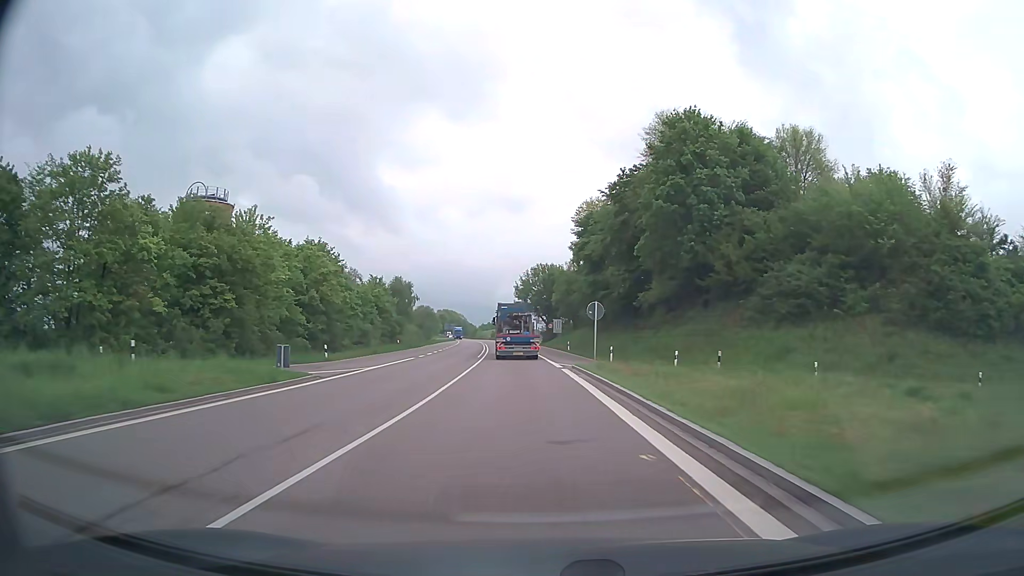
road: trunk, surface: asphalt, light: Day
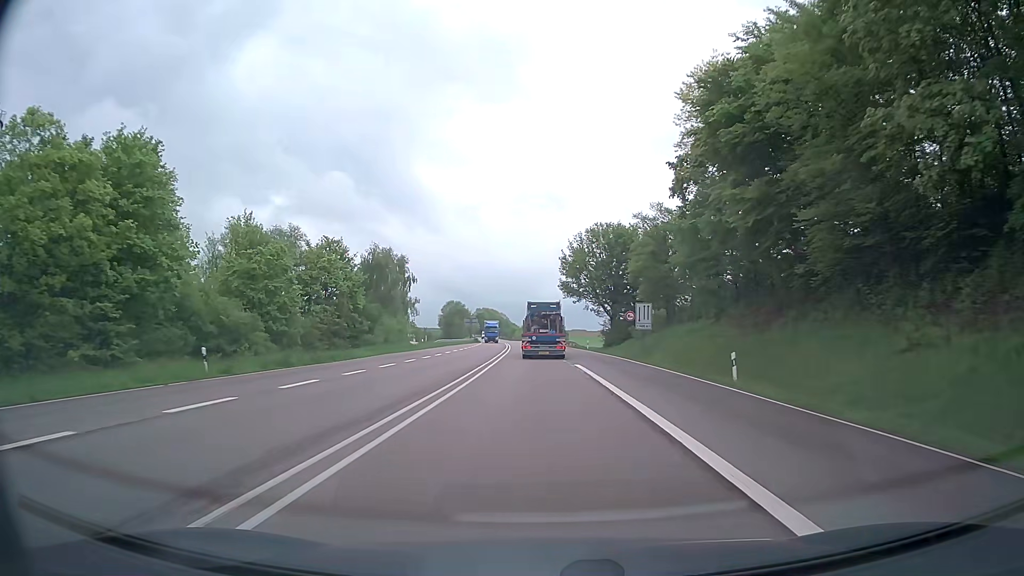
(-2.0, +48.7) m; -4°
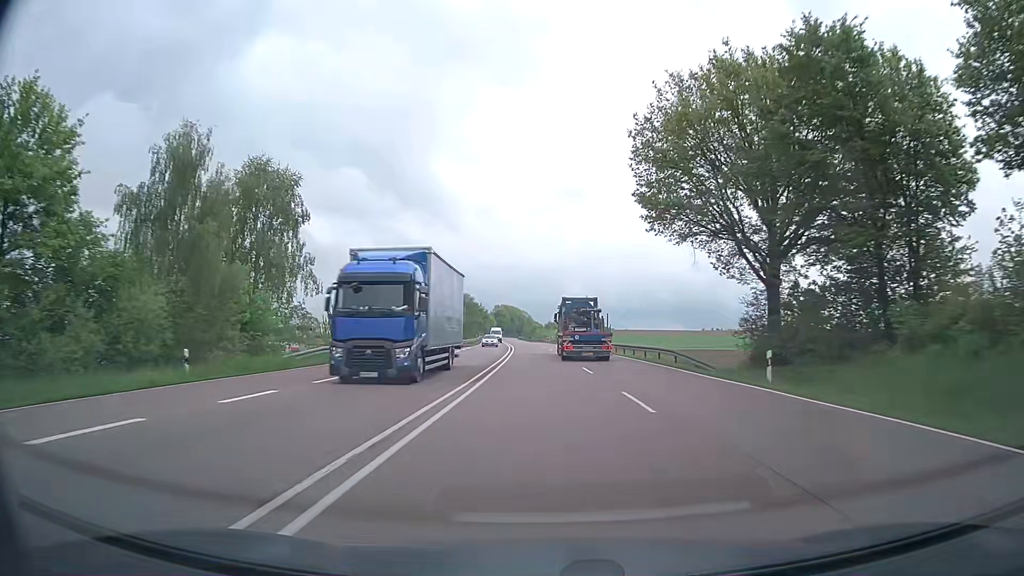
(-1.1, +52.8) m; -2°
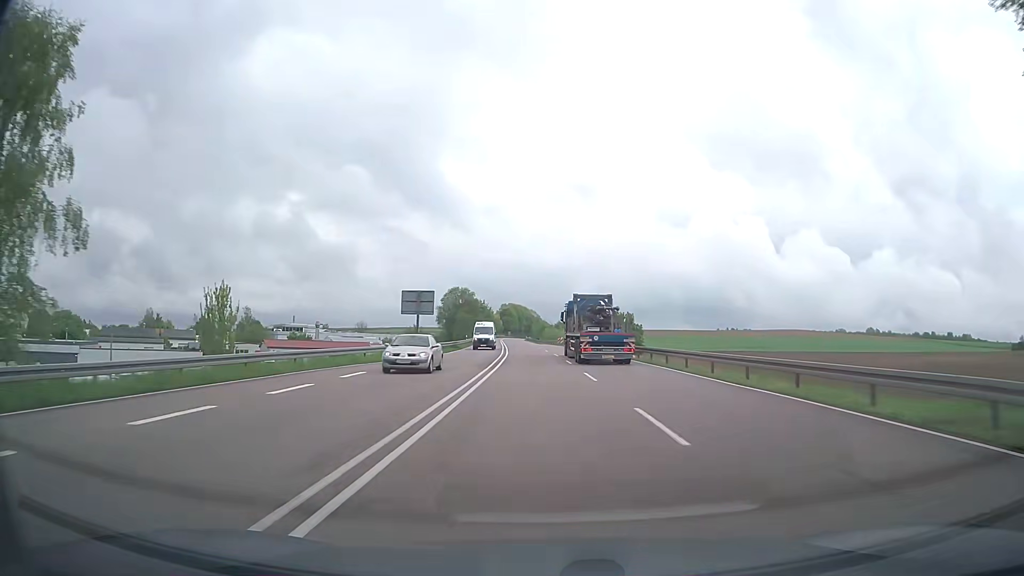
(-0.1, +27.8) m; -1°
(0, +10) (0, +20) (0, +30) (0, +40) (-1, +50) (-1, +60) (-1, +70) (-2, +80) (-2, +90) (-3, +100) m
